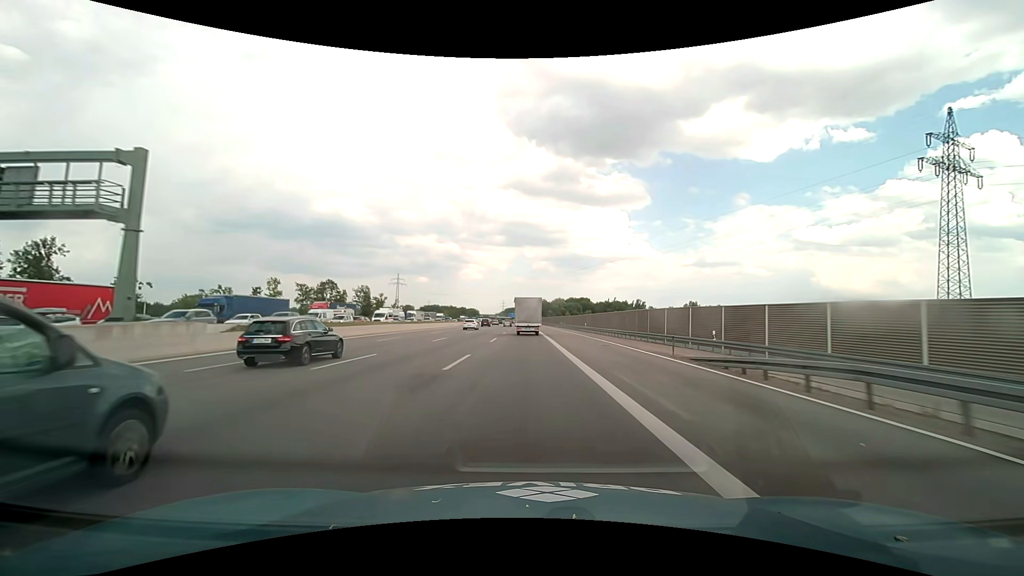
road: motorway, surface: asphalt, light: Day
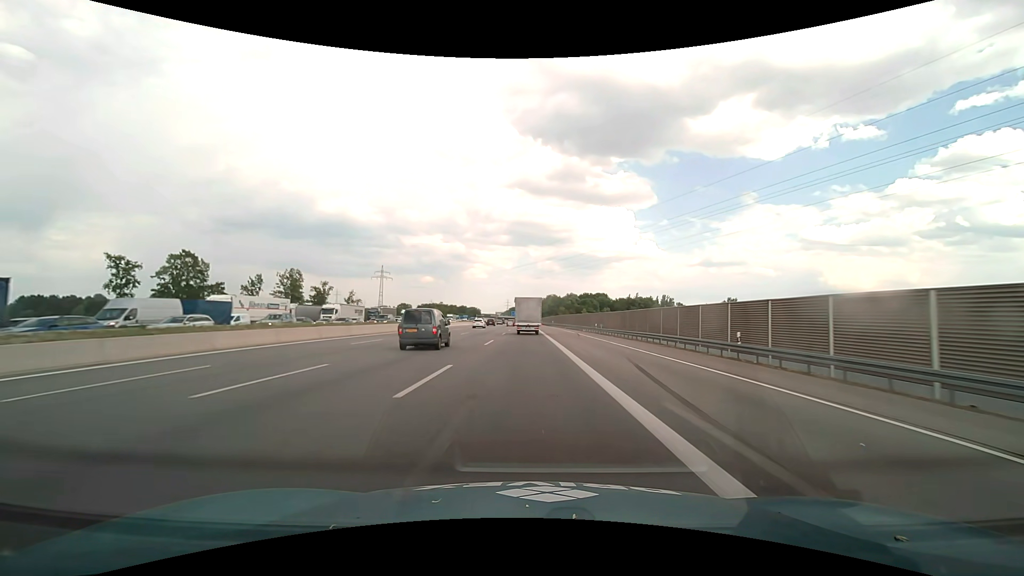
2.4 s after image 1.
(-0.2, +59.2) m; -1°
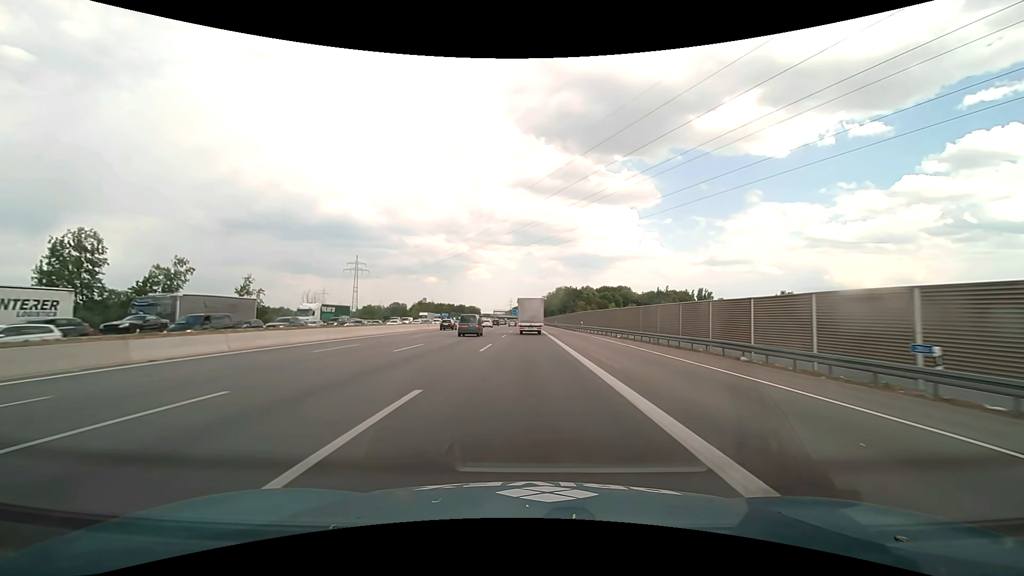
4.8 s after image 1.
(-0.4, +59.6) m; 0°
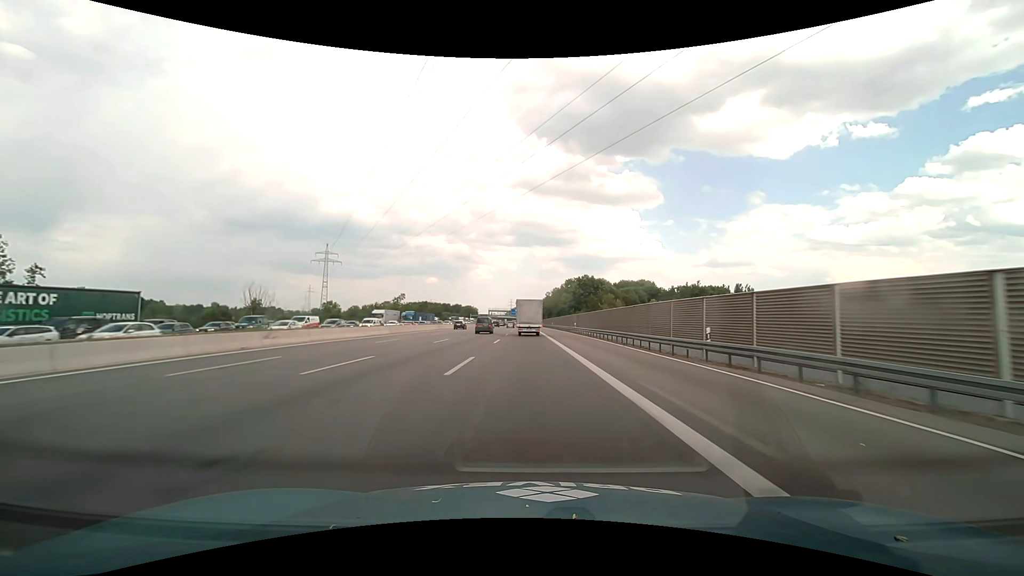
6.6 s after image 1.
(-0.1, +45.1) m; 0°
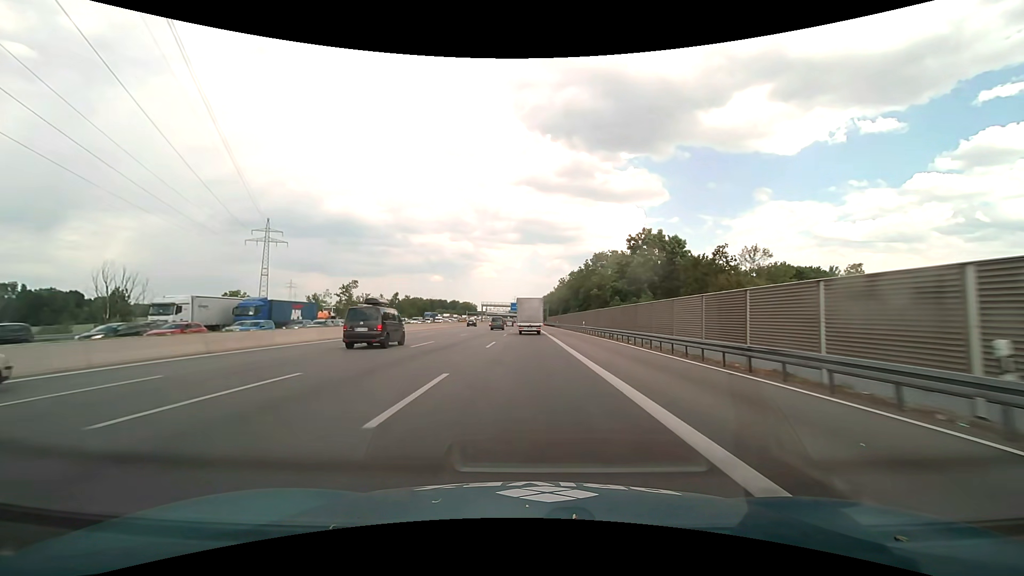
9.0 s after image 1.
(-0.2, +60.5) m; 0°
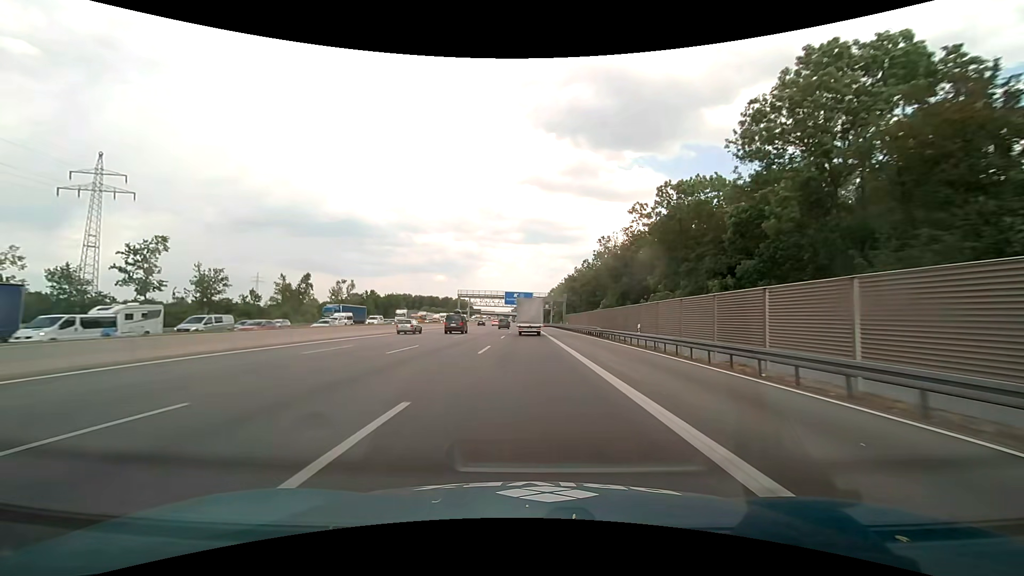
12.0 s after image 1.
(-0.3, +75.7) m; 0°
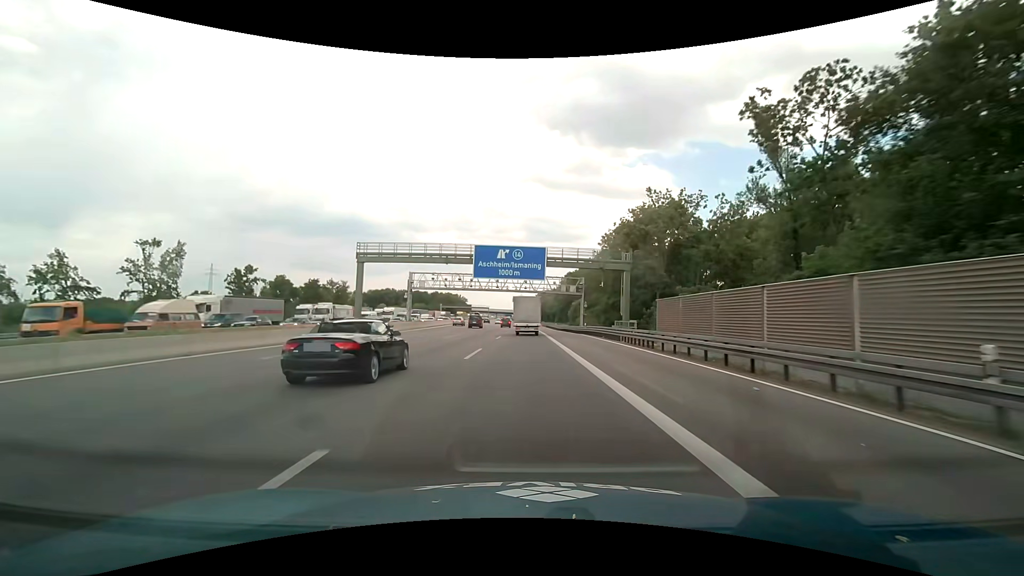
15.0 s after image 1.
(-0.5, +75.3) m; 0°
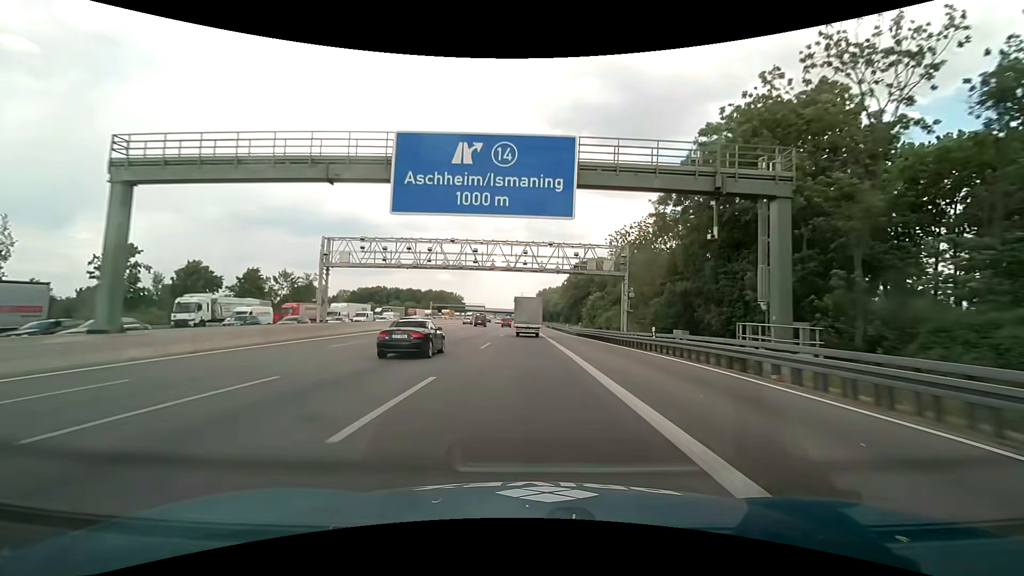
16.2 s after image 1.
(-0.1, +29.6) m; 0°
(0, +10) (0, +20) (0, +30) (0, +40) (0, +50) (0, +60) (0, +70) (0, +80) (-1, +90) (-1, +100) m
